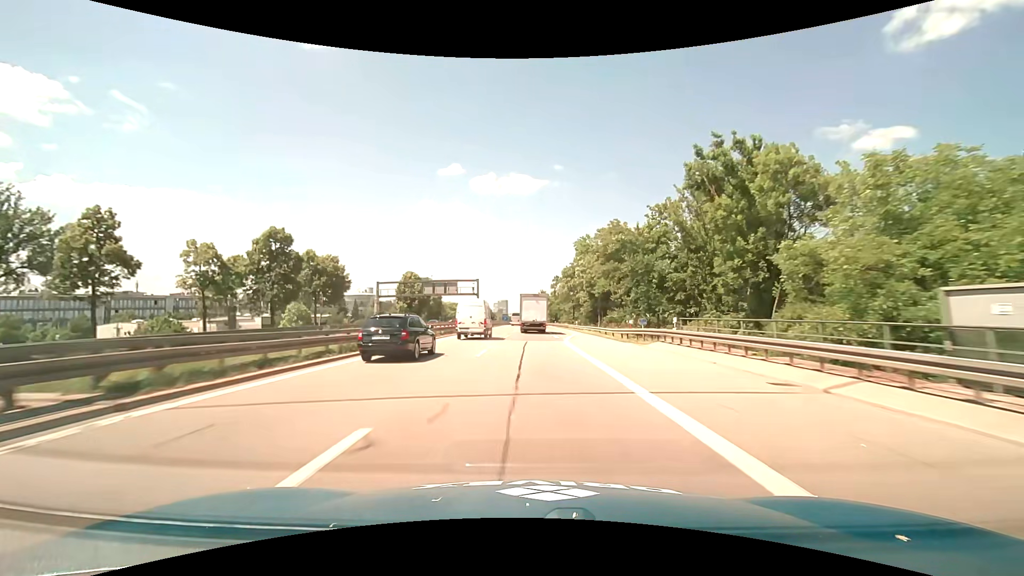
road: motorway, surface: asphalt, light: Day
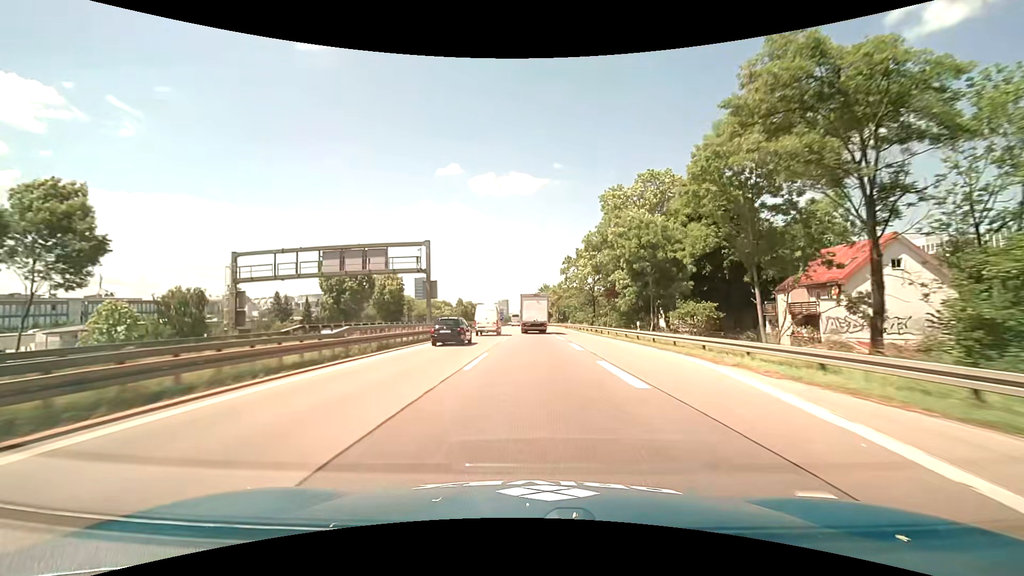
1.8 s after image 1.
(0.0, +40.2) m; 0°
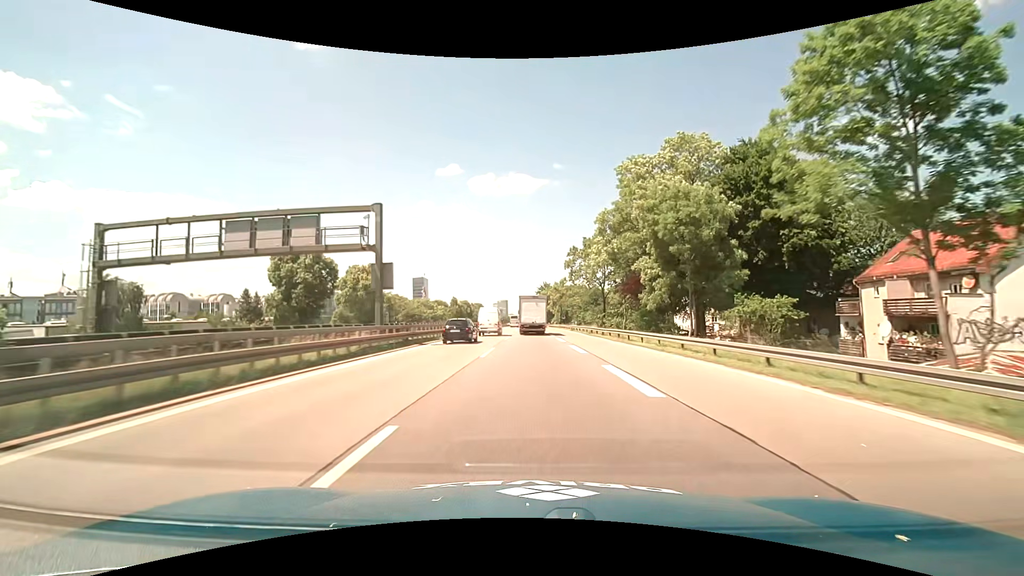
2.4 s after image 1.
(0.0, +13.4) m; 0°
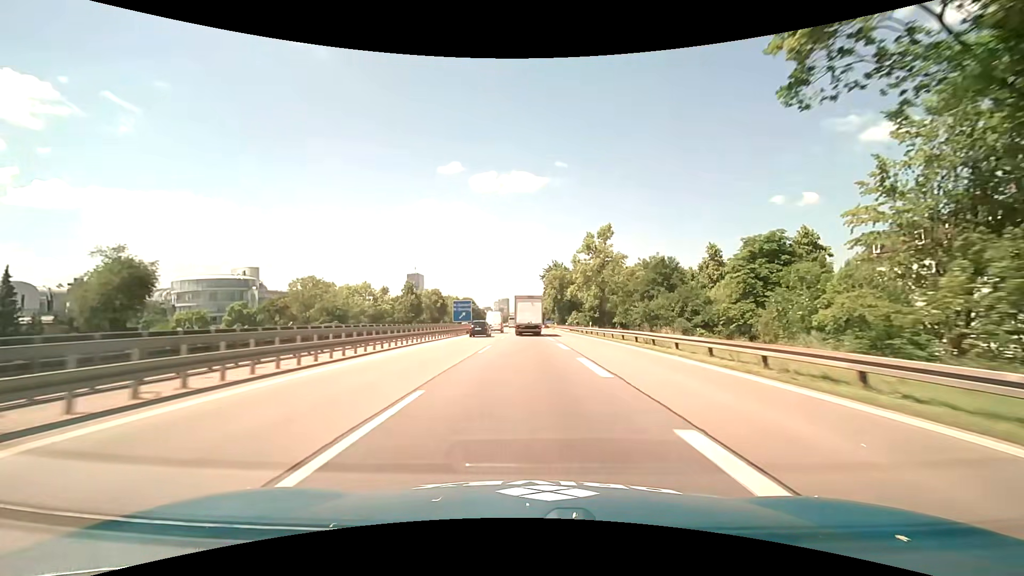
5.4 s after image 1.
(0.0, +69.0) m; 0°
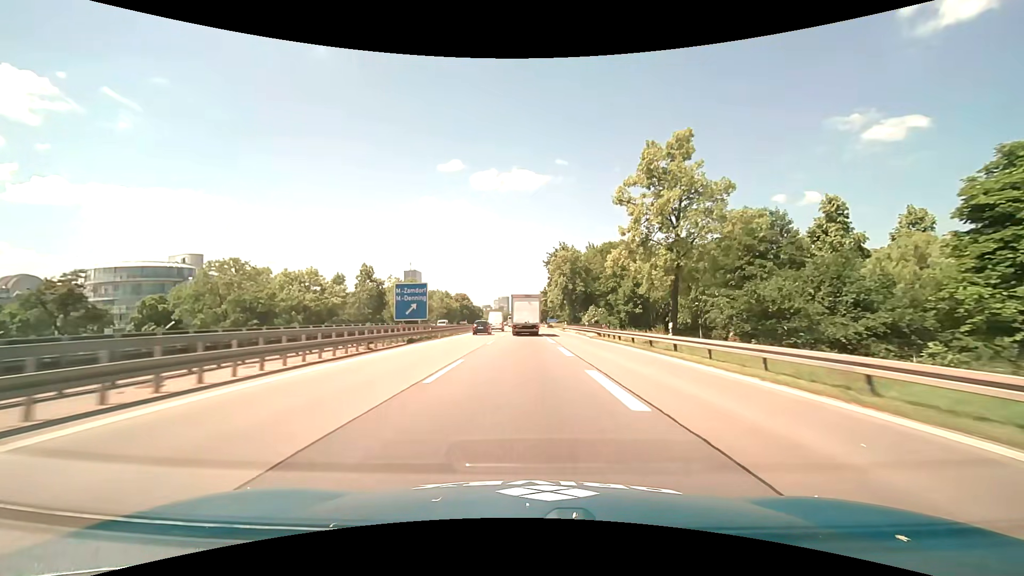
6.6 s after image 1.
(0.0, +28.7) m; 0°
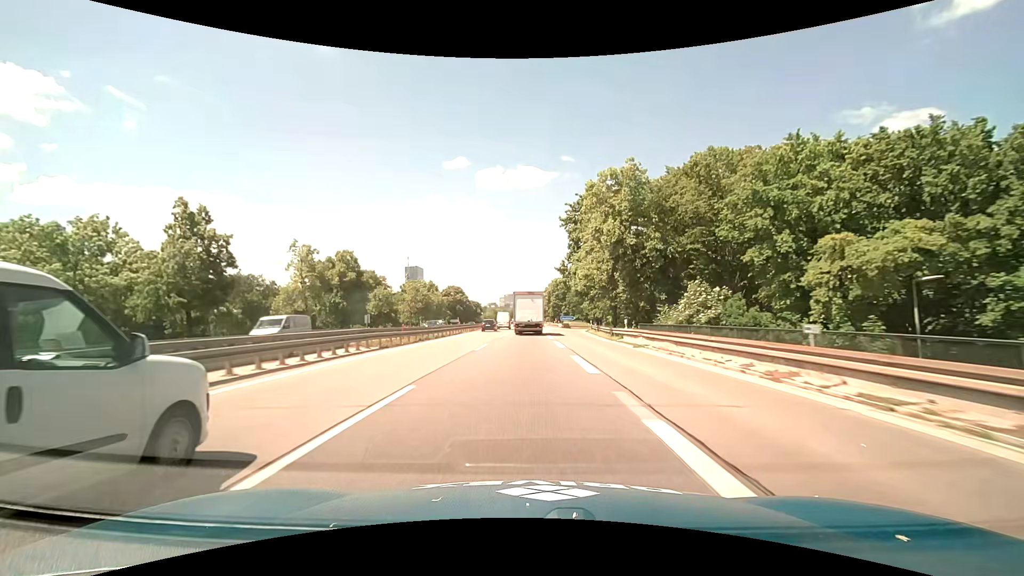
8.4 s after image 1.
(-0.2, +43.2) m; -1°
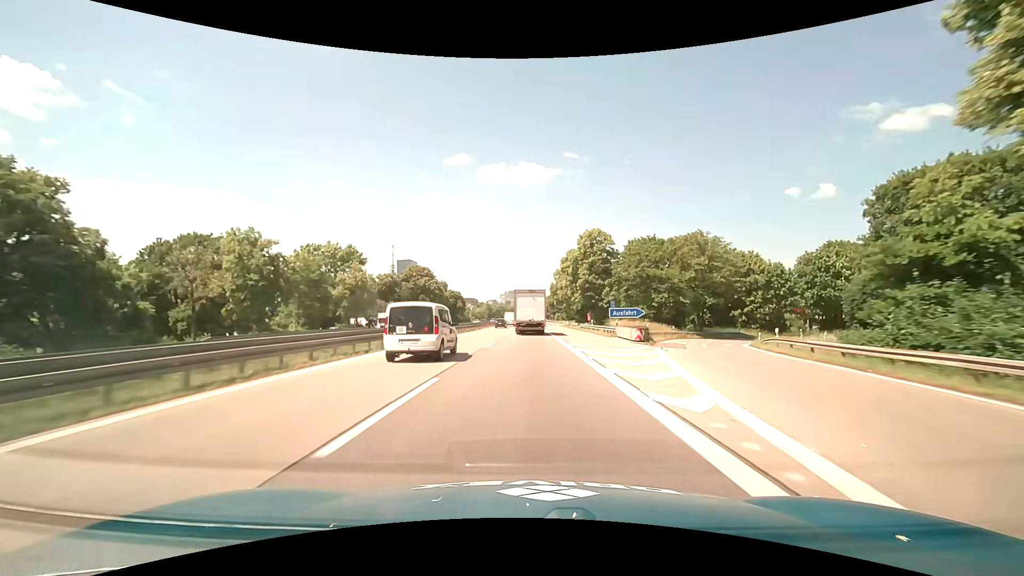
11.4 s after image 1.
(-0.3, +70.7) m; 0°
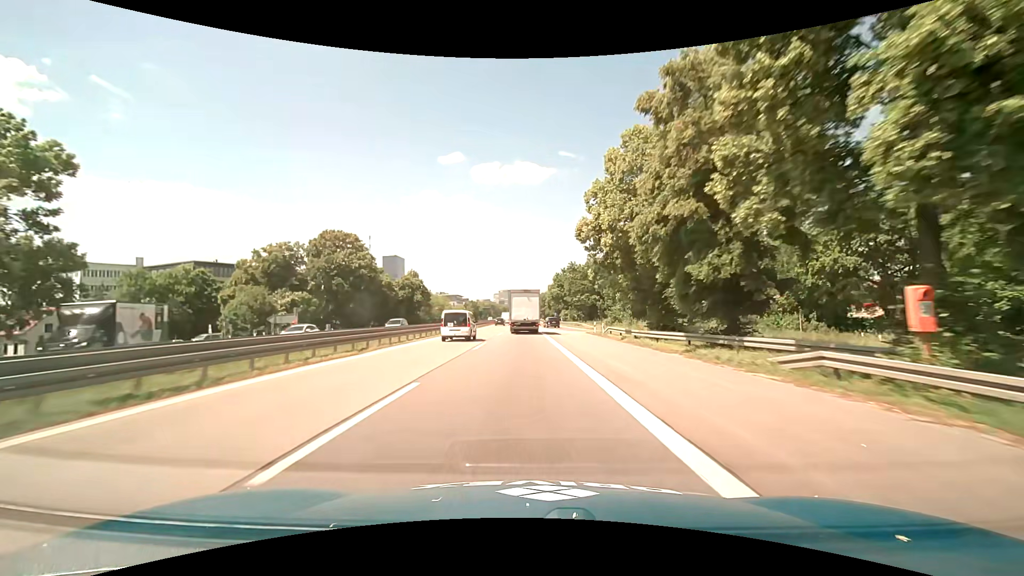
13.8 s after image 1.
(+0.5, +54.9) m; +1°
